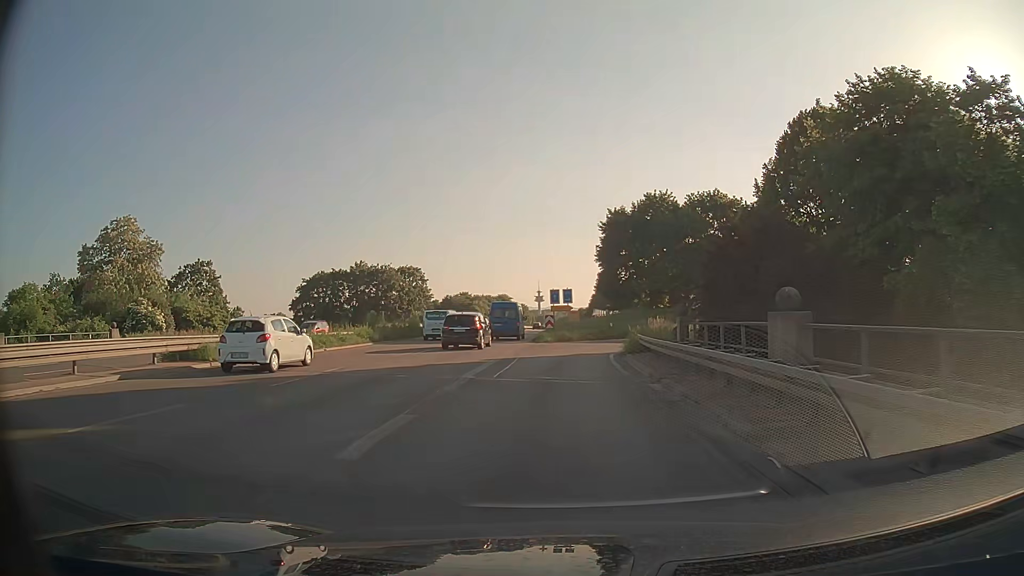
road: trunk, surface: asphalt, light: Day
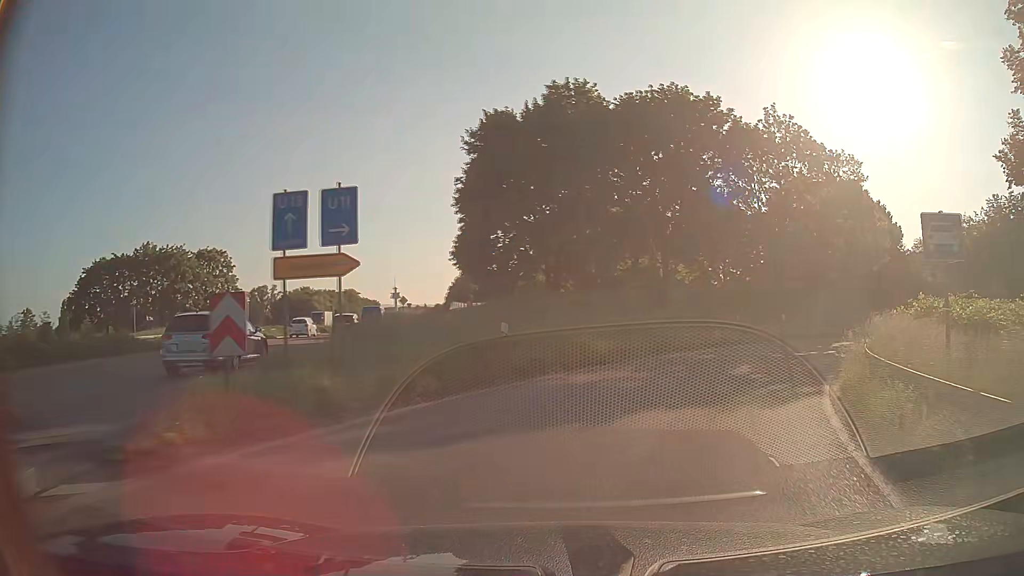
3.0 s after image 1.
(+1.6, +31.8) m; +13°
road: trunk_link
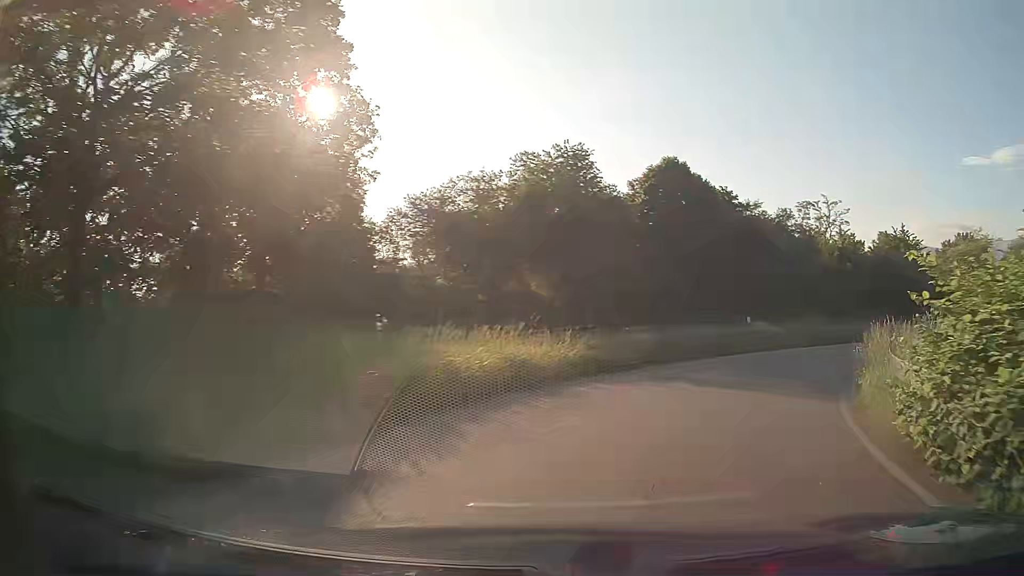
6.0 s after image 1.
(+10.7, +25.2) m; +48°
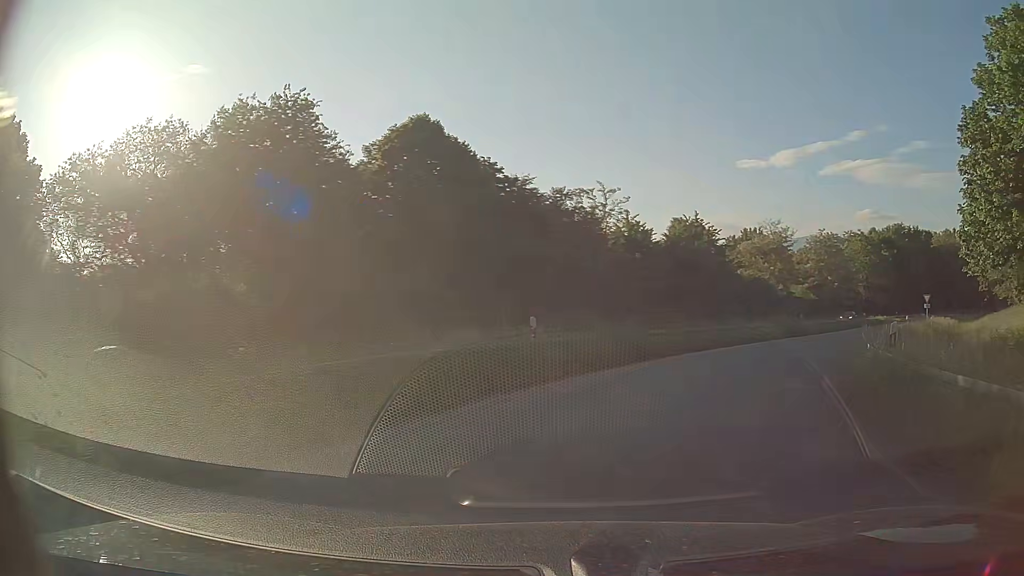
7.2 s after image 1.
(+2.2, +11.6) m; +21°
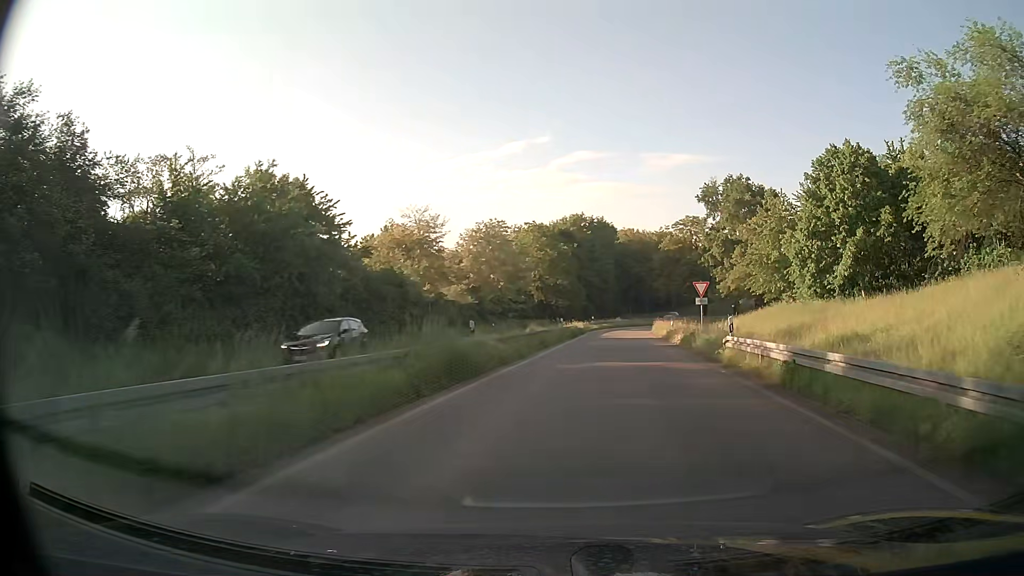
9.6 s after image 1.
(+7.9, +24.6) m; +30°
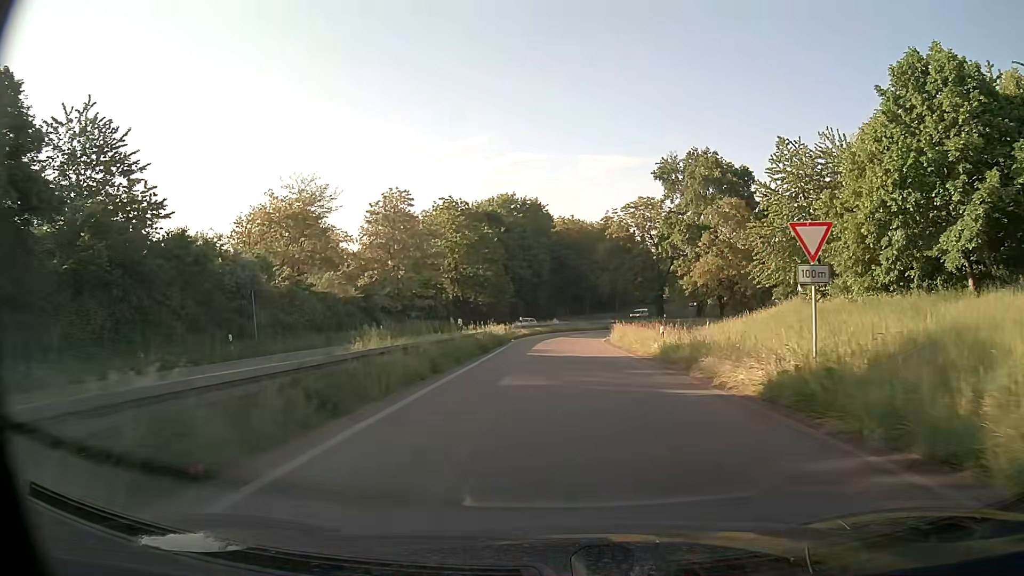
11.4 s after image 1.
(+1.3, +21.7) m; +6°
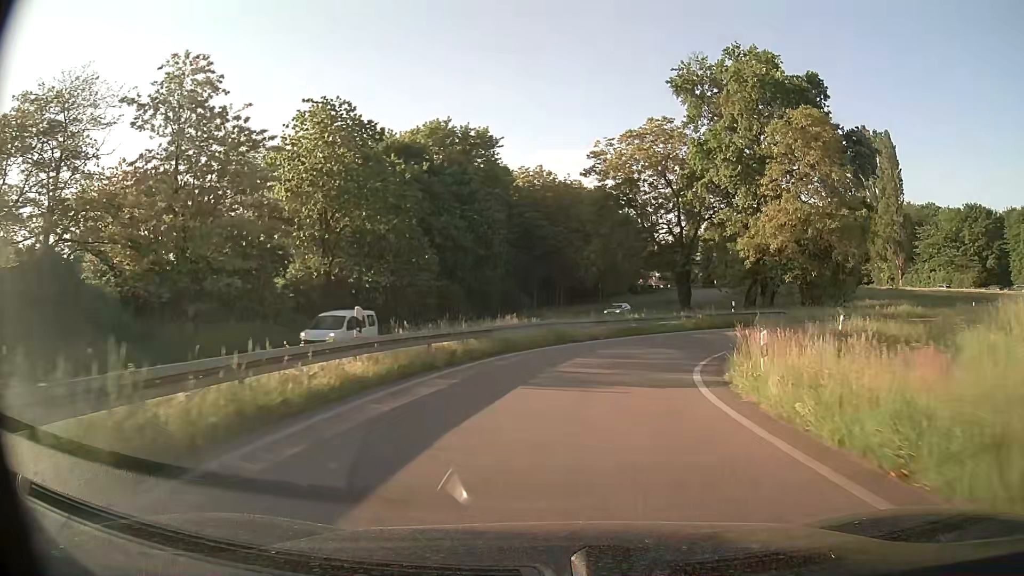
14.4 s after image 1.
(+0.4, +37.6) m; +3°
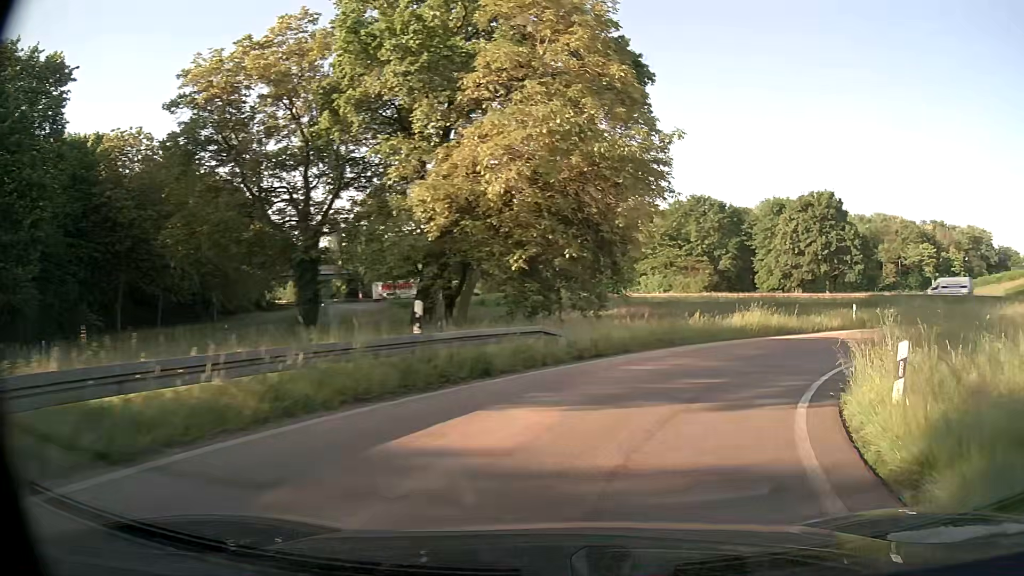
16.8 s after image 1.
(+5.2, +24.7) m; +30°
(+2, +10) (+7, +18) (+14, +25) (+24, +28) (+34, +28) (+43, +24) (+51, +18) (+58, +11) (+64, +3) (+71, -5) m
